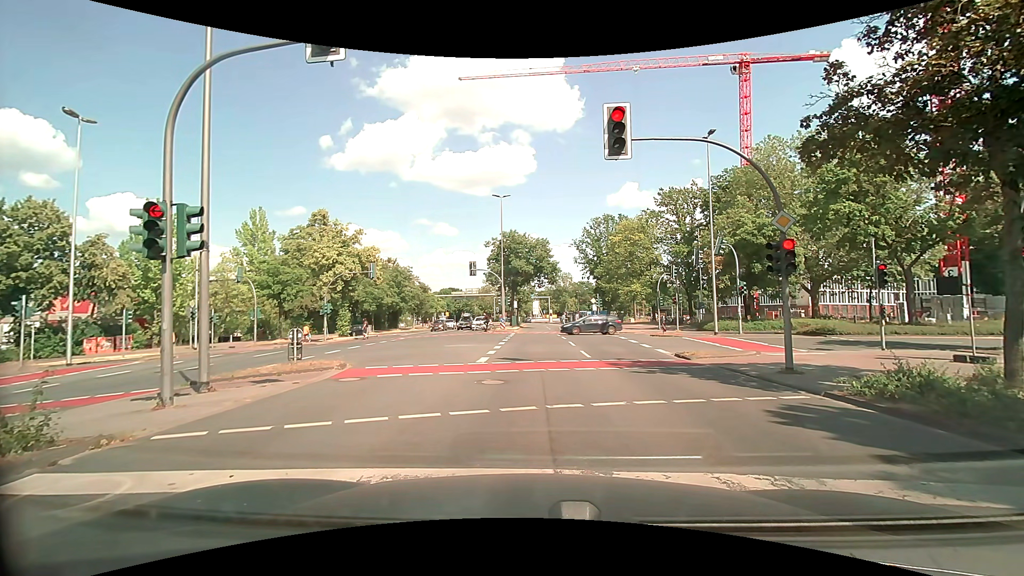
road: secondary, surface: asphalt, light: Day
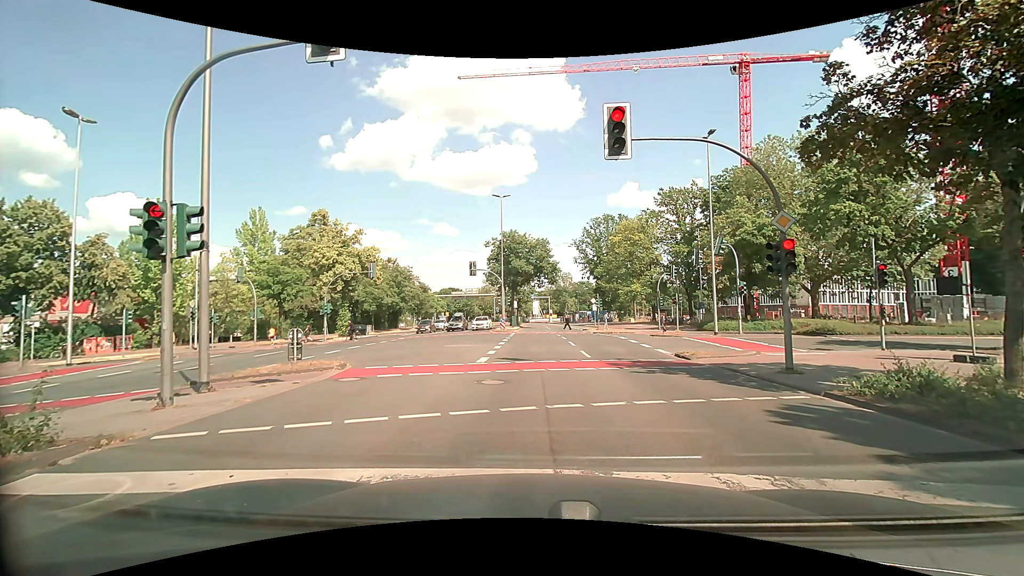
(0.0, 0.0) m; 0°
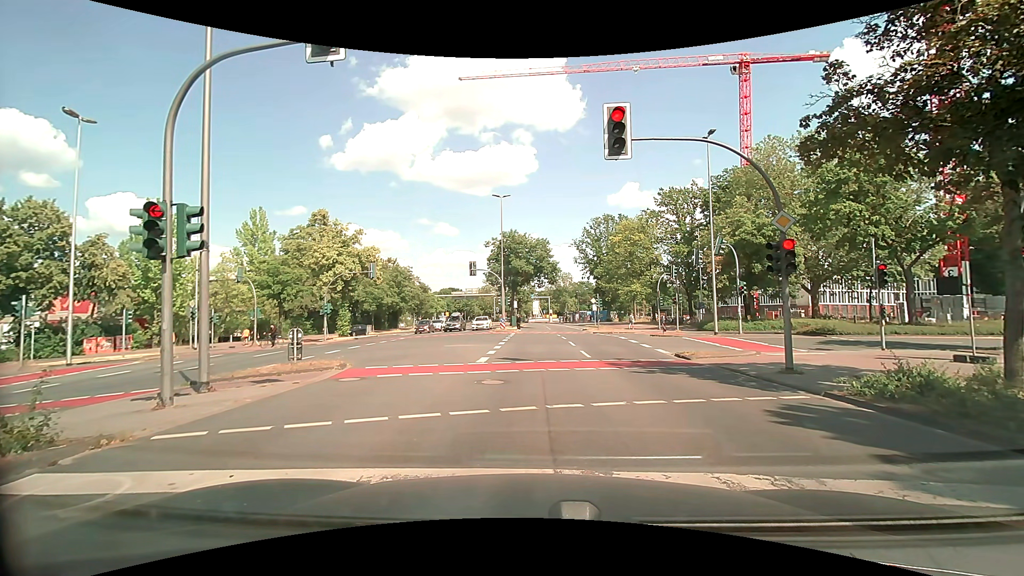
(0.0, 0.0) m; 0°
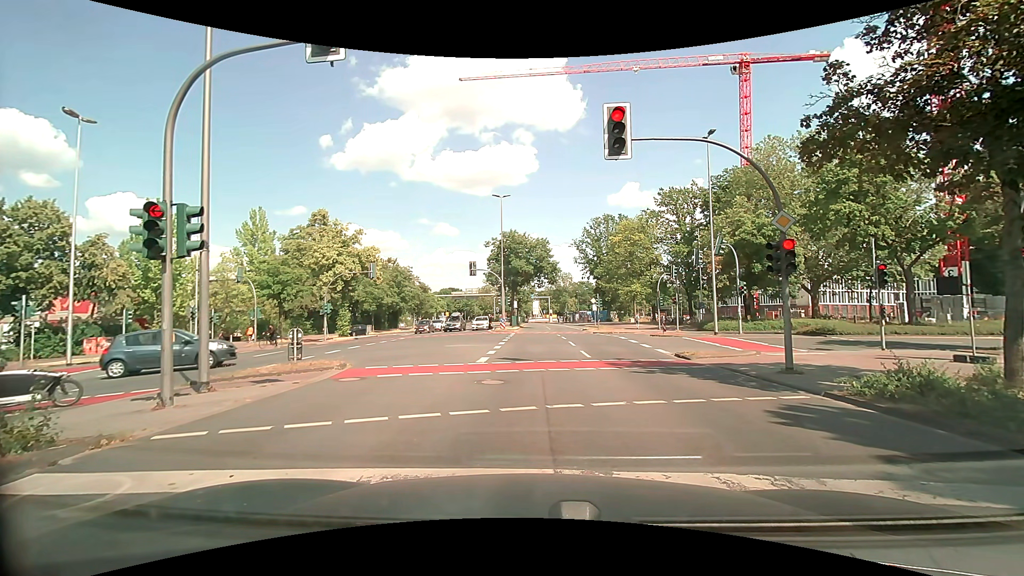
(0.0, 0.0) m; 0°
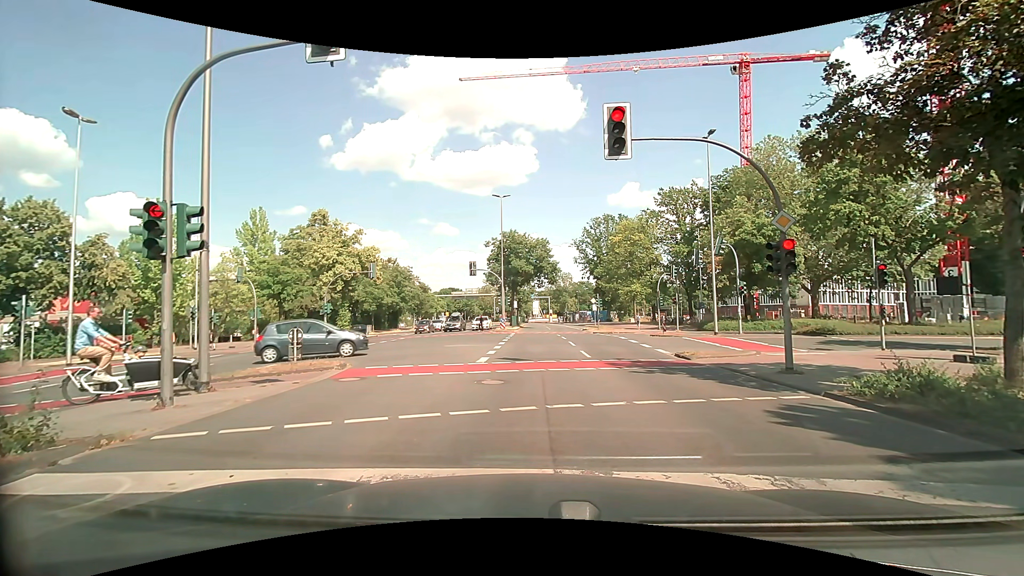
(0.0, 0.0) m; 0°
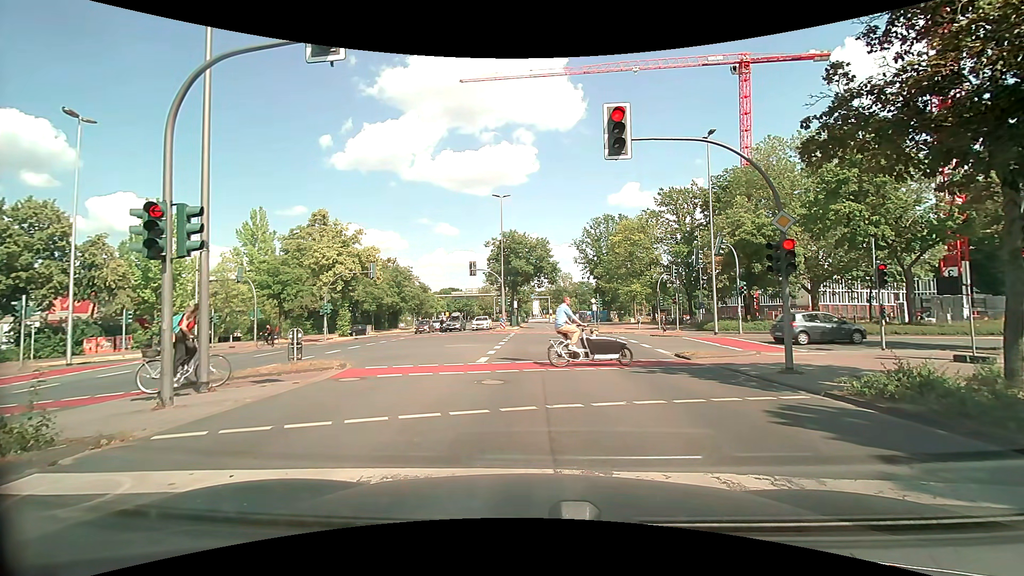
(0.0, 0.0) m; 0°
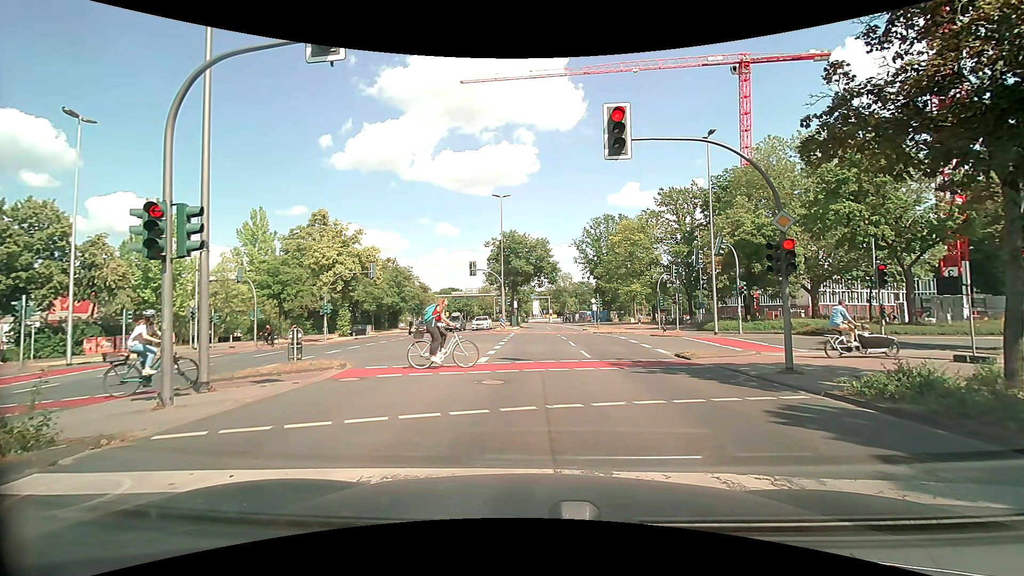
(0.0, 0.0) m; 0°
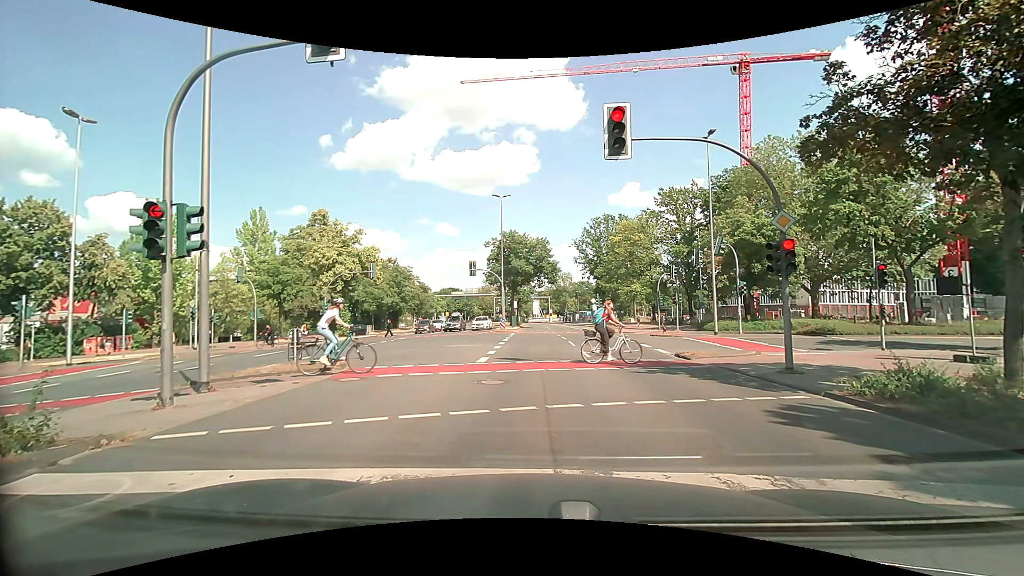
(0.0, 0.0) m; 0°
